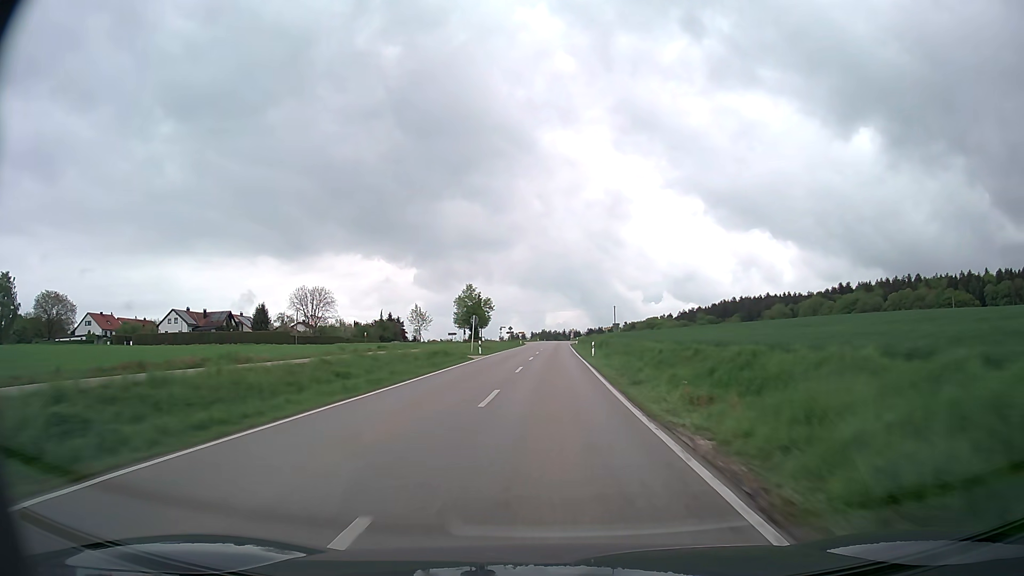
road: secondary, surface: asphalt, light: Day
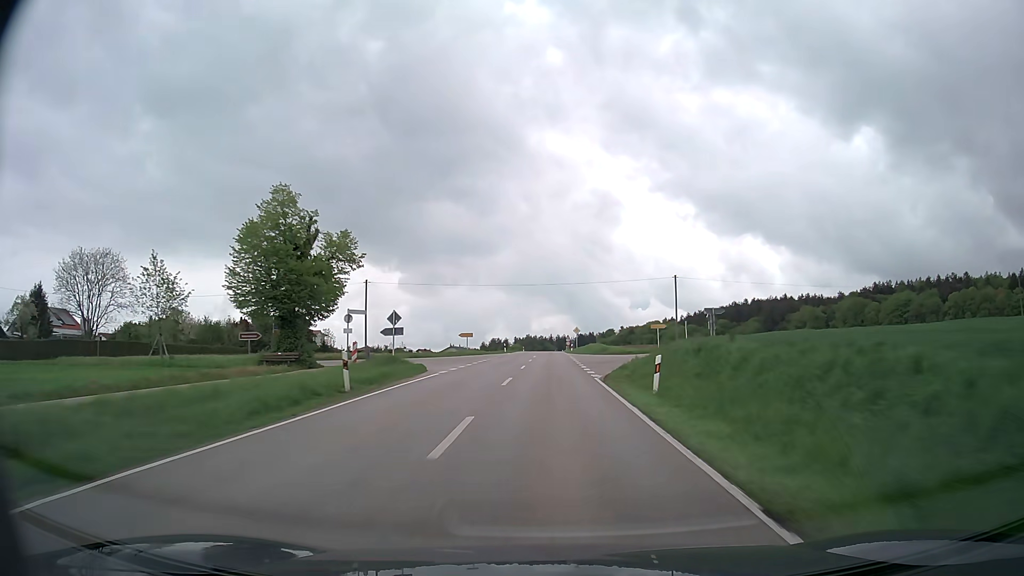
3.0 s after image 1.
(+1.2, +78.3) m; +1°
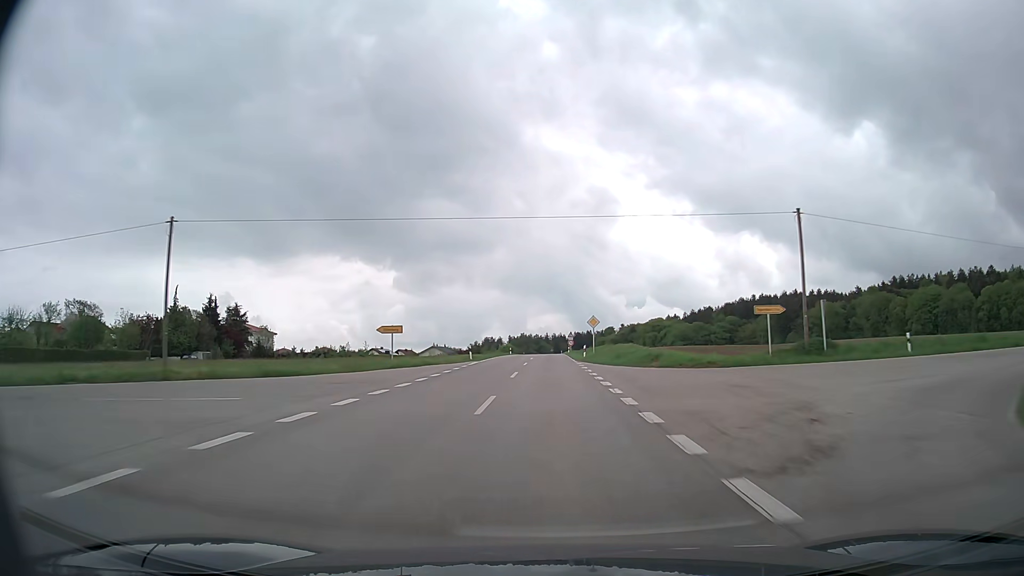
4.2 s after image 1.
(0.0, +31.6) m; 0°
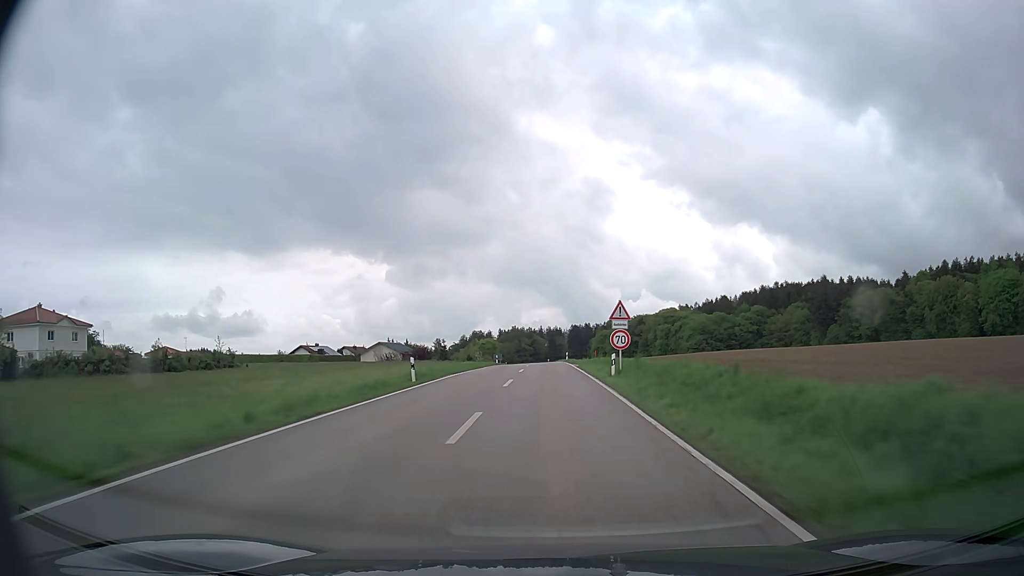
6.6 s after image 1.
(+0.1, +63.8) m; 0°
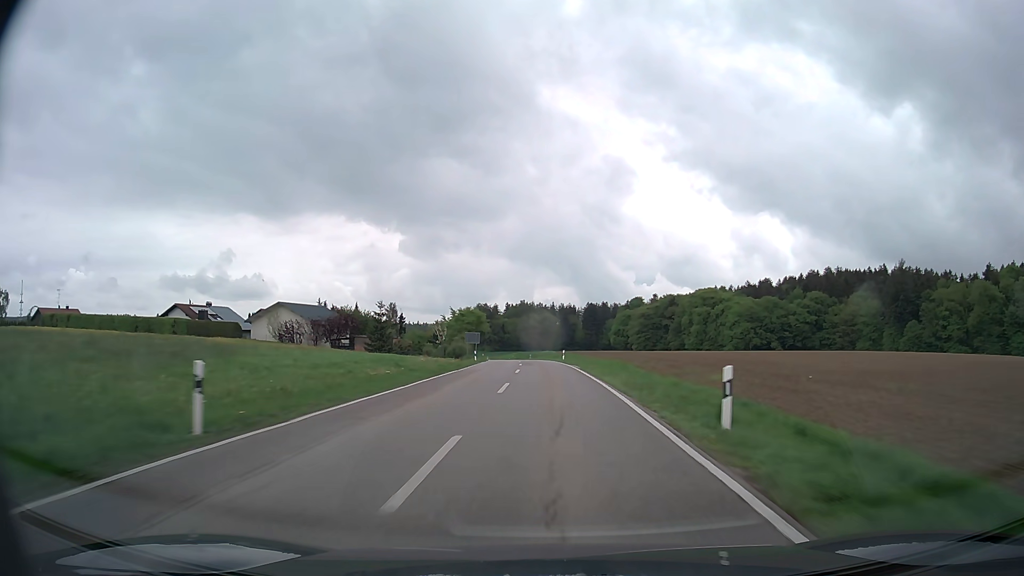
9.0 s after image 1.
(-0.2, +64.2) m; -1°
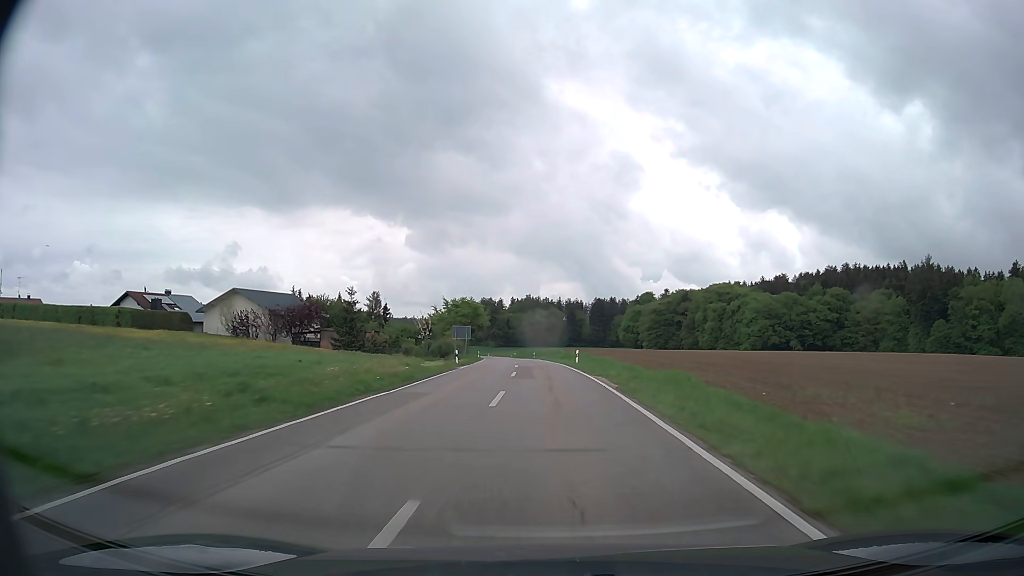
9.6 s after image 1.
(-0.1, +15.8) m; -1°
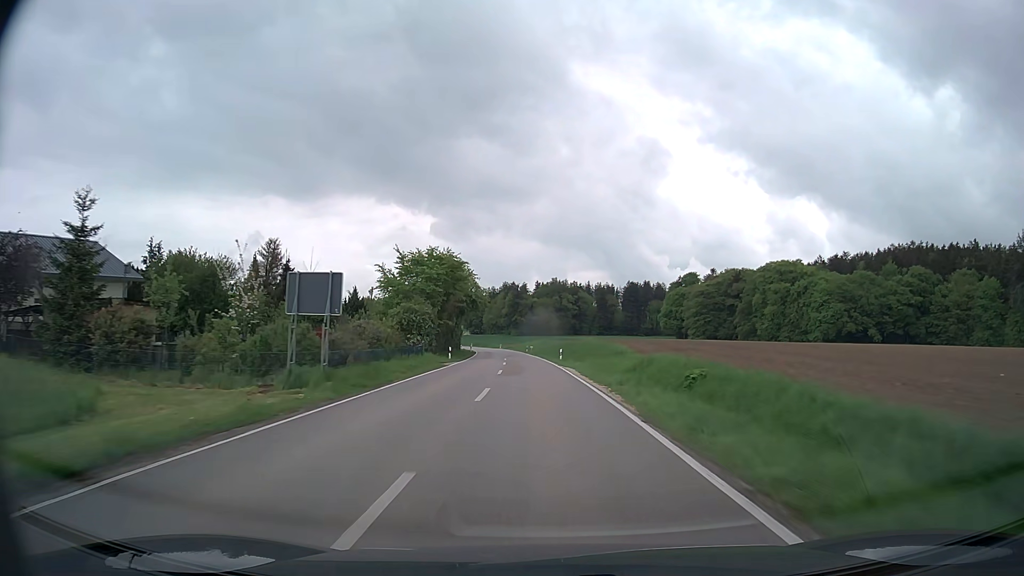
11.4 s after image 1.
(-0.6, +47.0) m; -2°
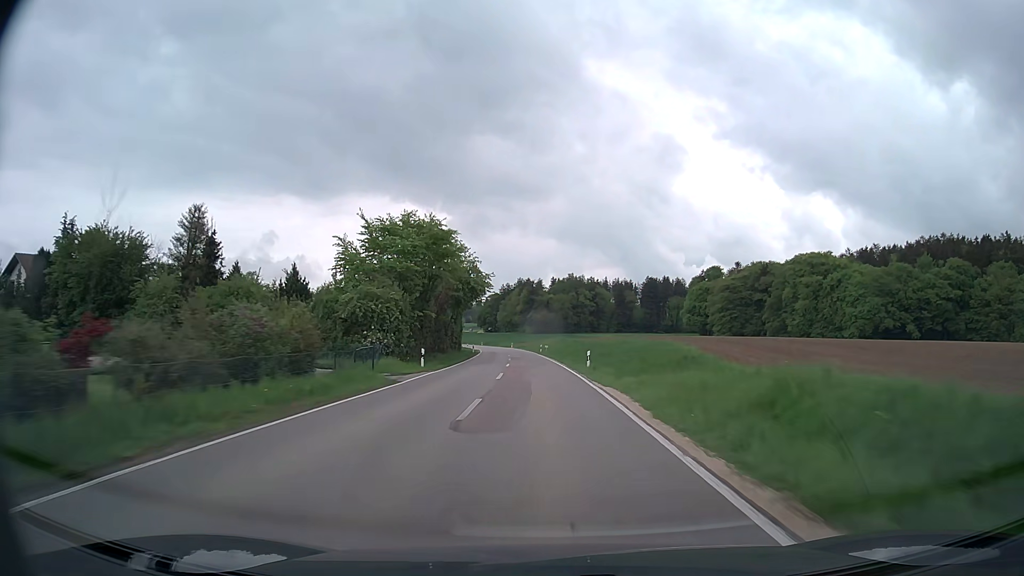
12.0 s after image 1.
(-0.2, +15.7) m; -1°
(0, +10) (0, +20) (0, +30) (-1, +40) (-1, +50) (-2, +60) (-2, +70) (-3, +80) (-4, +90) (-5, +100) m
